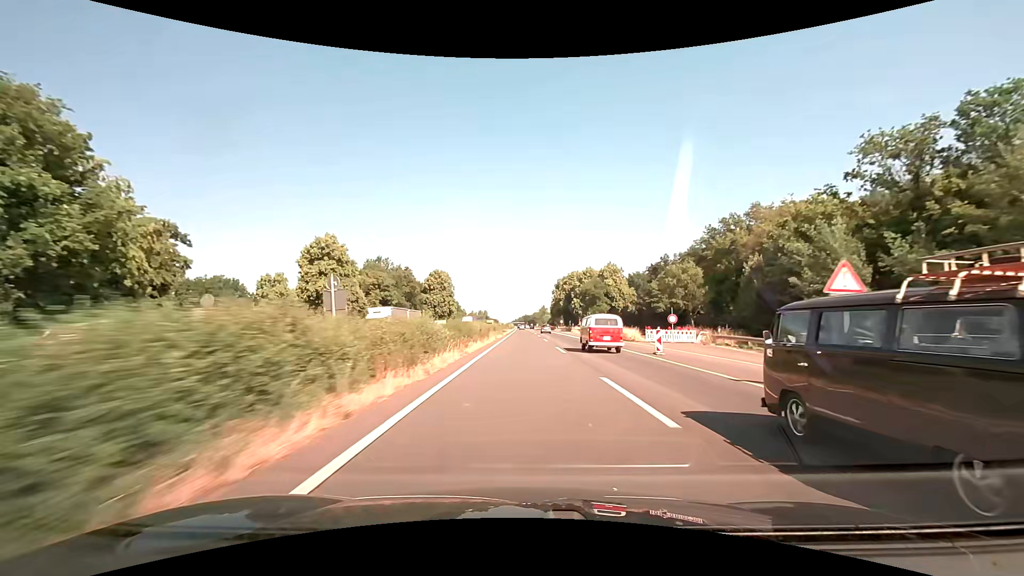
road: motorway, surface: asphalt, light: Day
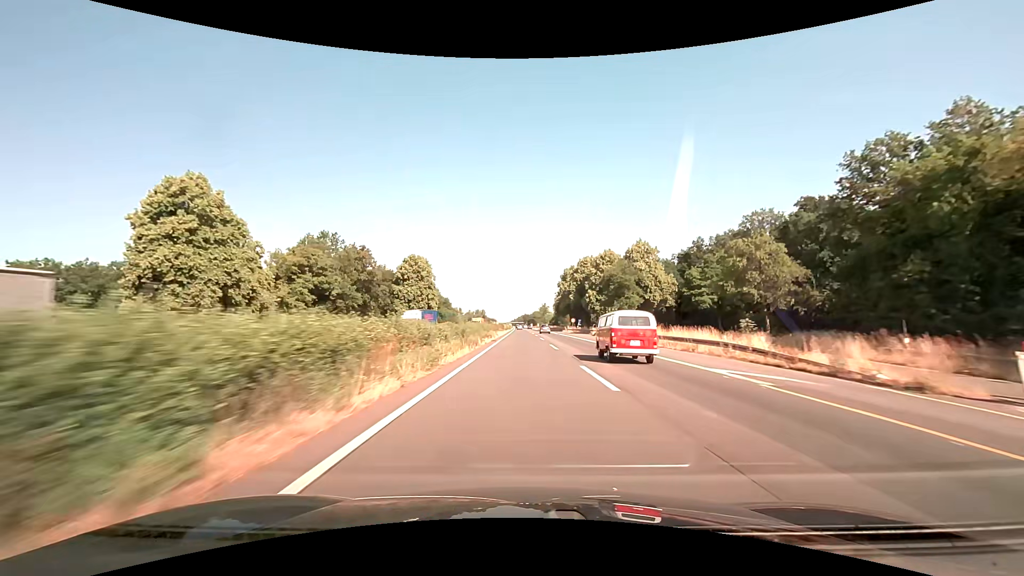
(0.0, +32.4) m; 0°
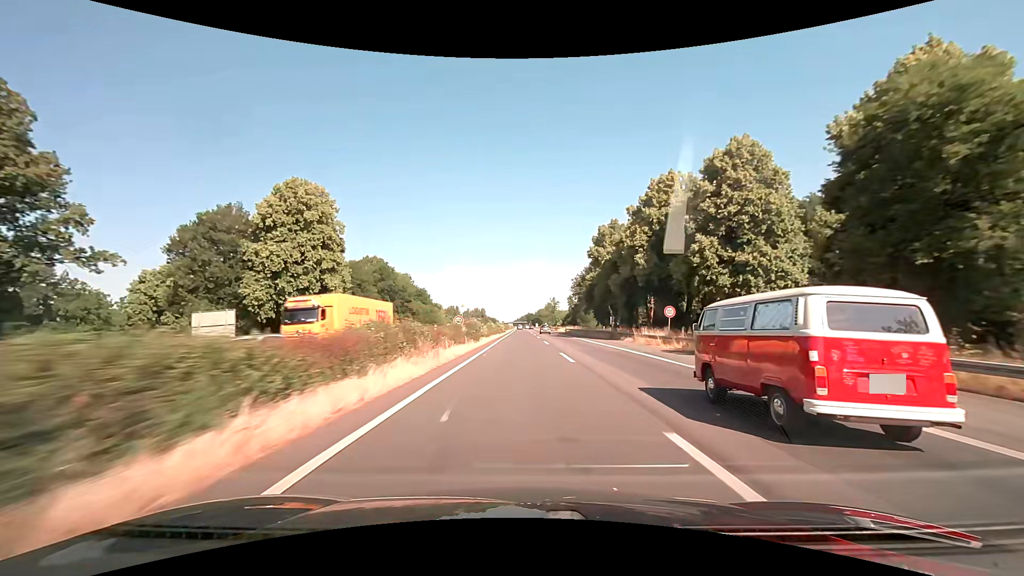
(-0.2, +64.2) m; 0°
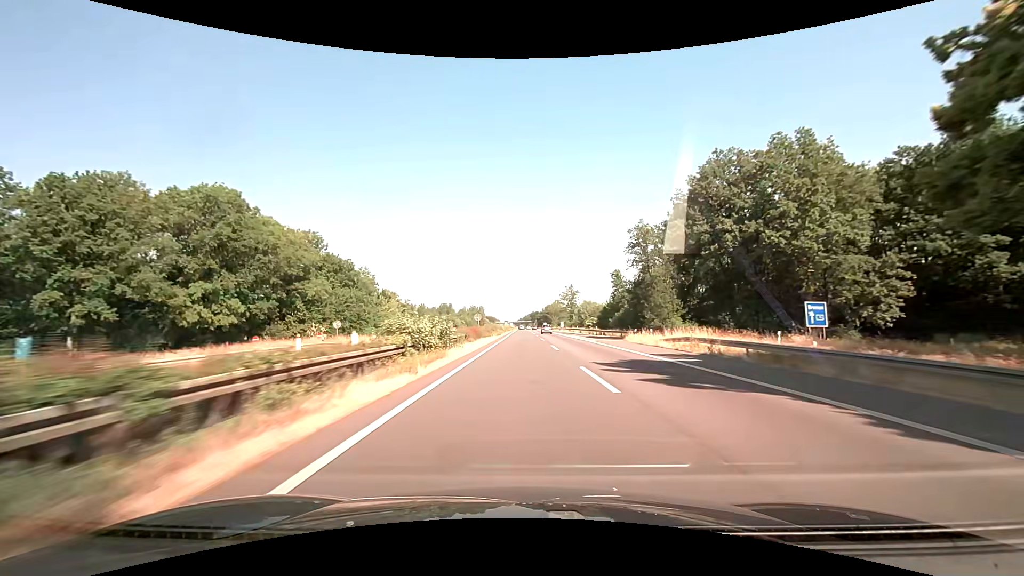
(-0.3, +79.9) m; -1°
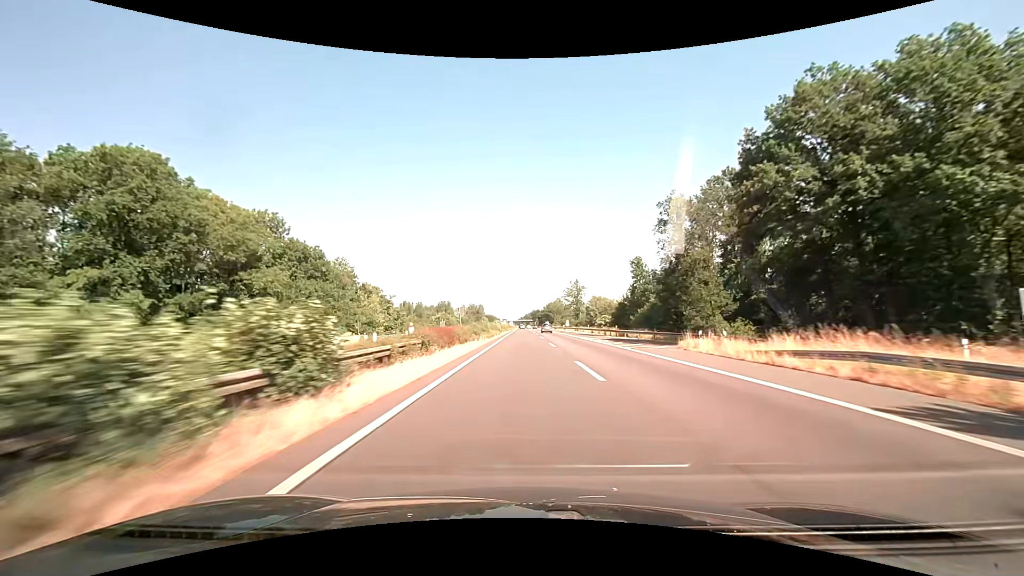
(+0.1, +16.0) m; 0°
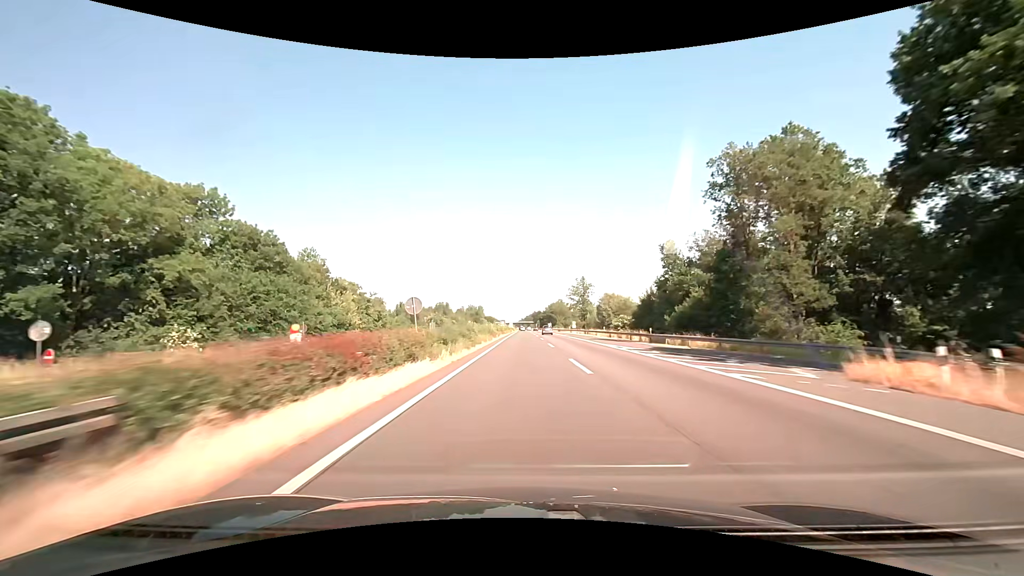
(-0.1, +16.0) m; 0°
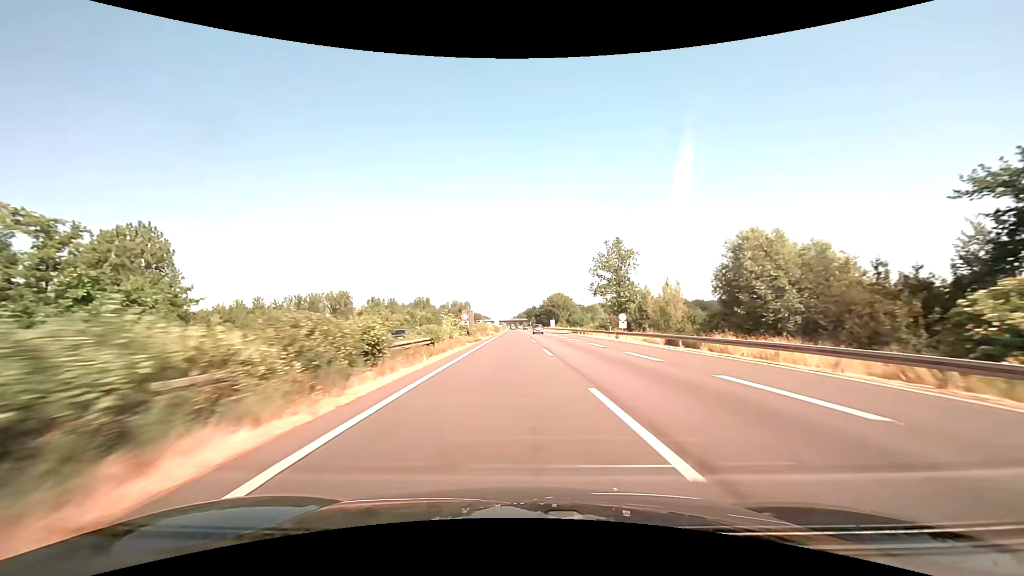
(+0.3, +63.8) m; +1°
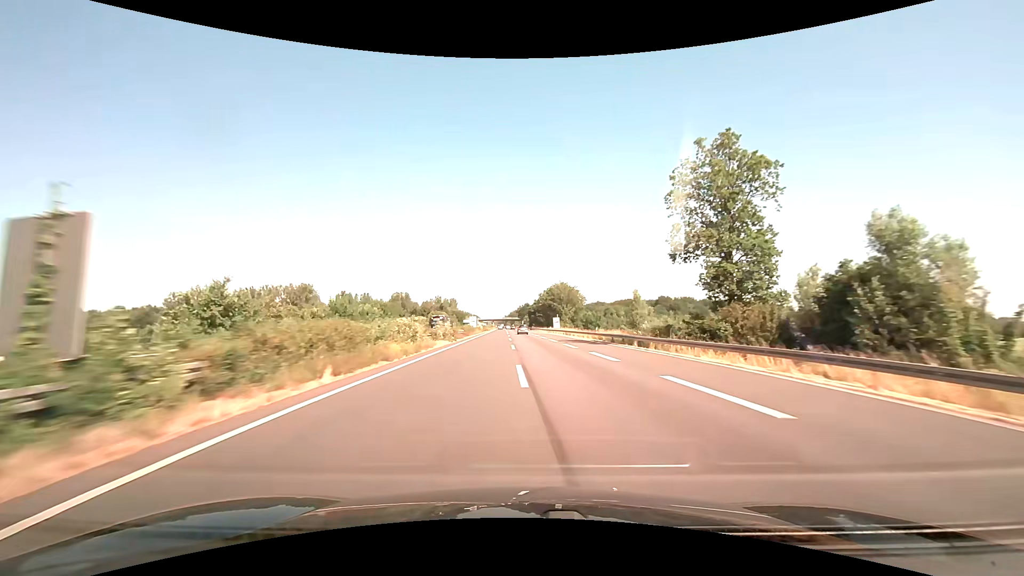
(+0.3, +47.9) m; +1°
(0, +10) (0, +20) (0, +30) (0, +40) (0, +50) (0, +60) (0, +70) (-1, +80) (-1, +90) (-1, +100) m
